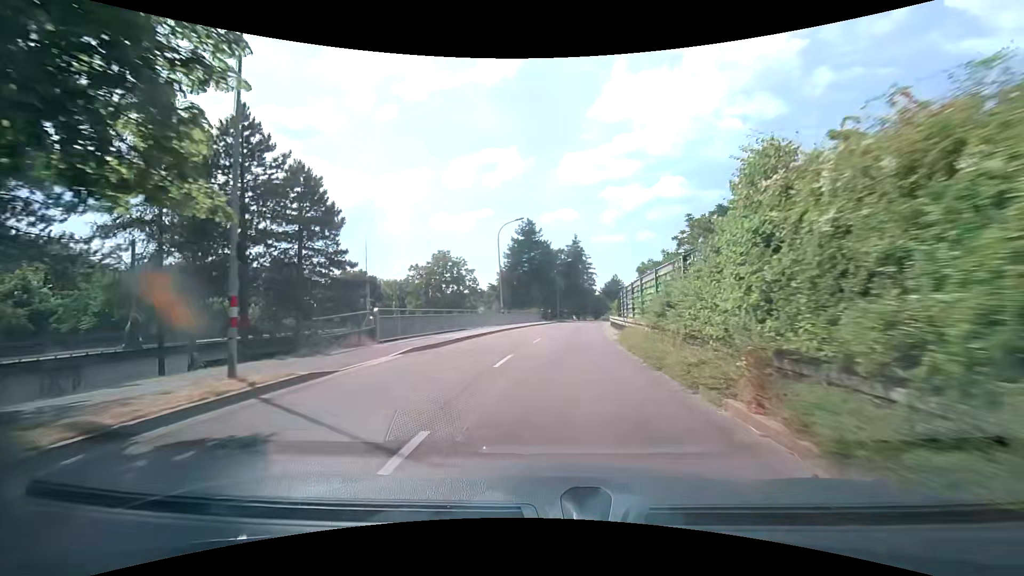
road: tertiary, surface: asphalt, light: Day
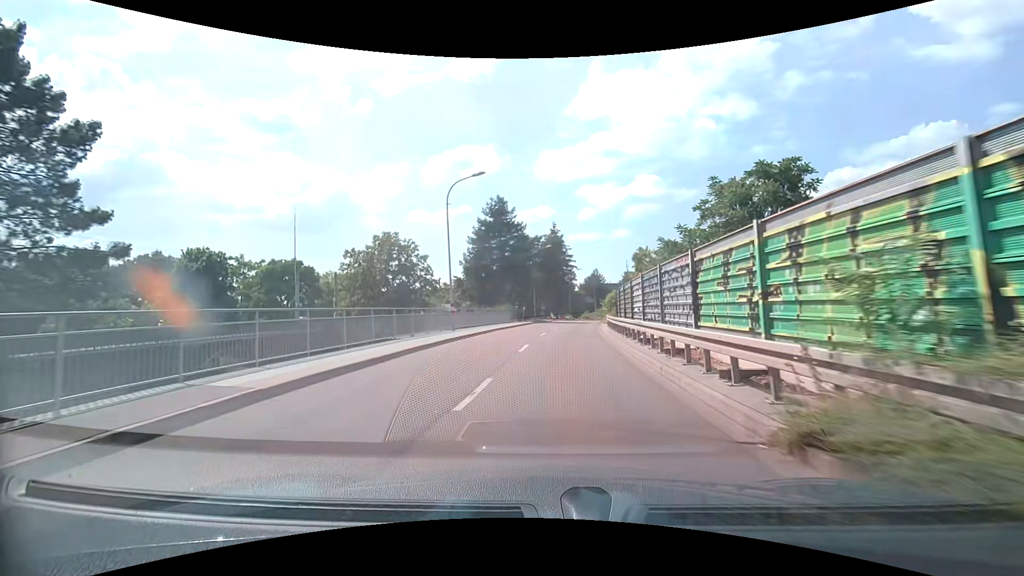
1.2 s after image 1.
(+0.1, +13.8) m; +1°
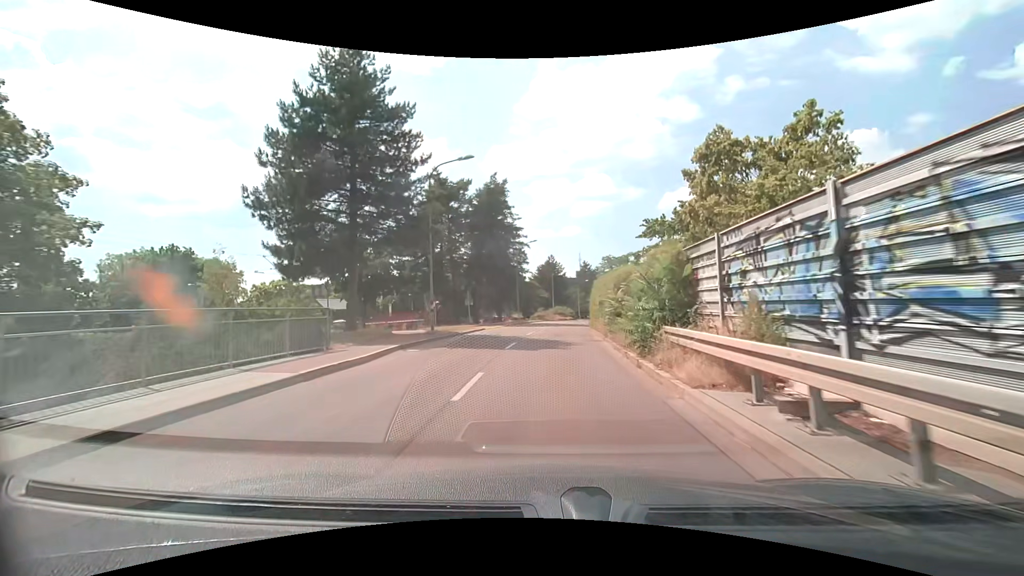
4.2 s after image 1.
(+2.0, +35.1) m; +6°
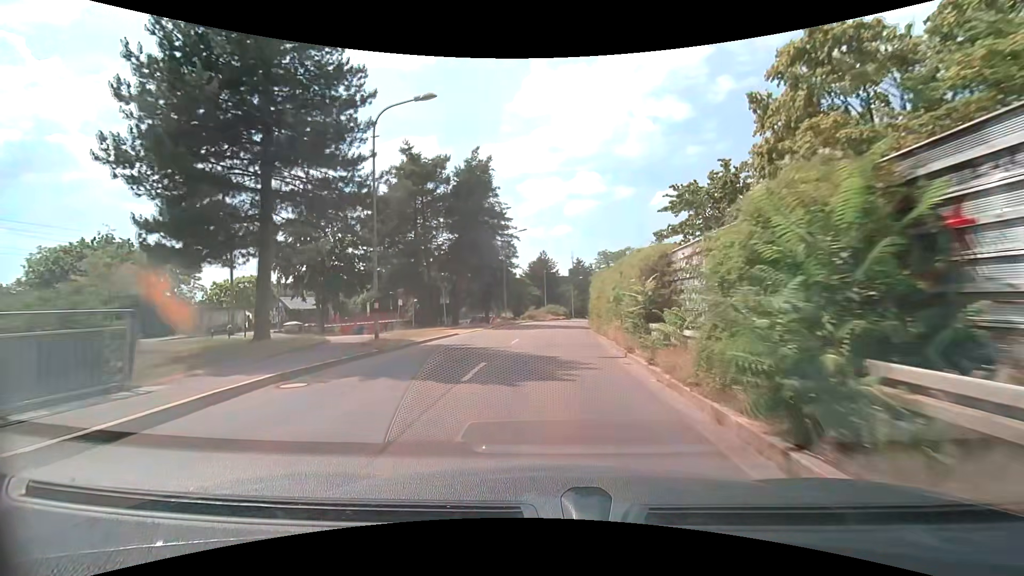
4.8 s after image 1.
(+0.1, +7.3) m; +1°
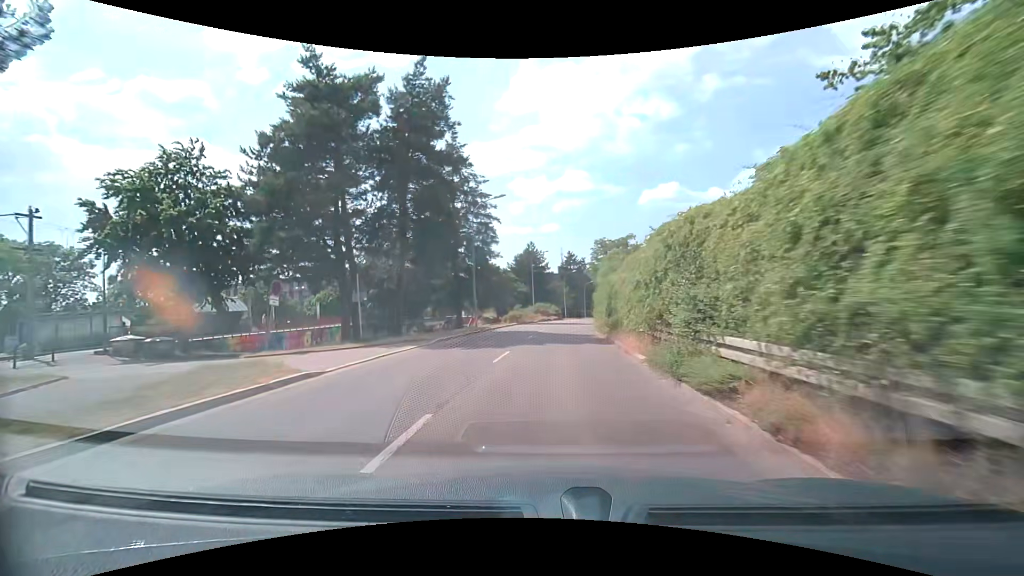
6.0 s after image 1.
(+0.2, +14.6) m; +1°
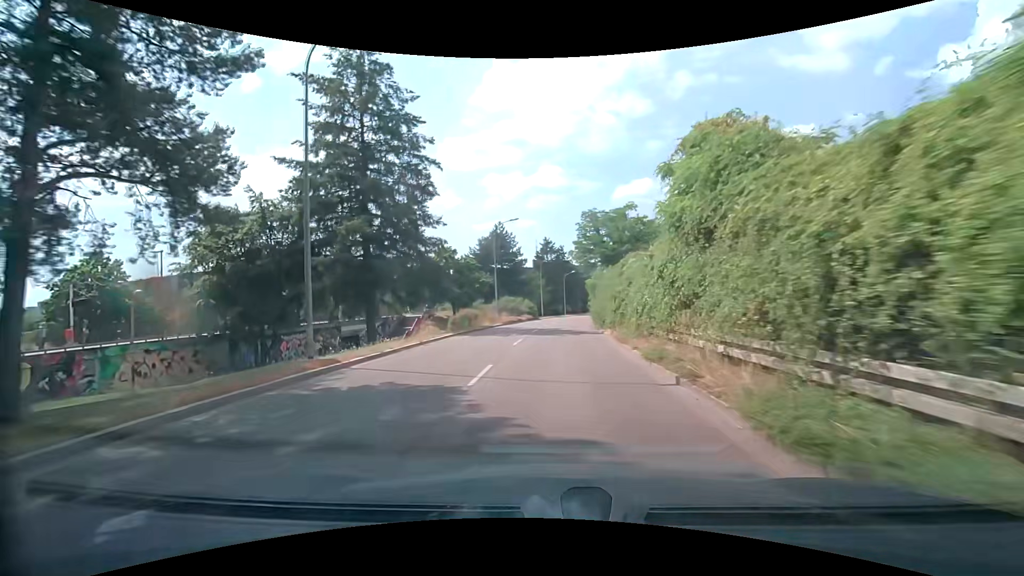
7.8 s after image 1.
(+0.7, +21.6) m; +4°
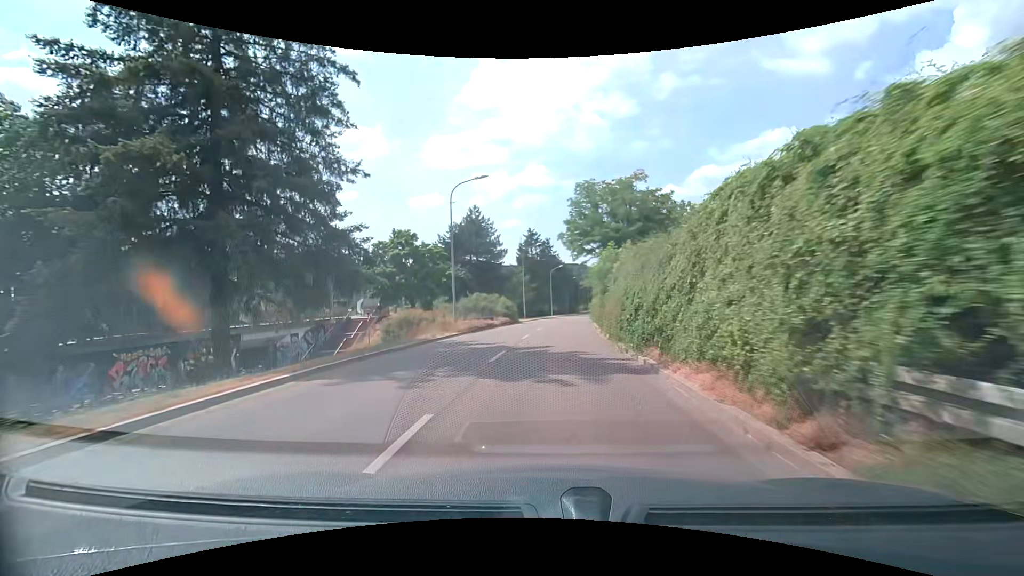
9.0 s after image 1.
(+0.1, +14.1) m; +2°
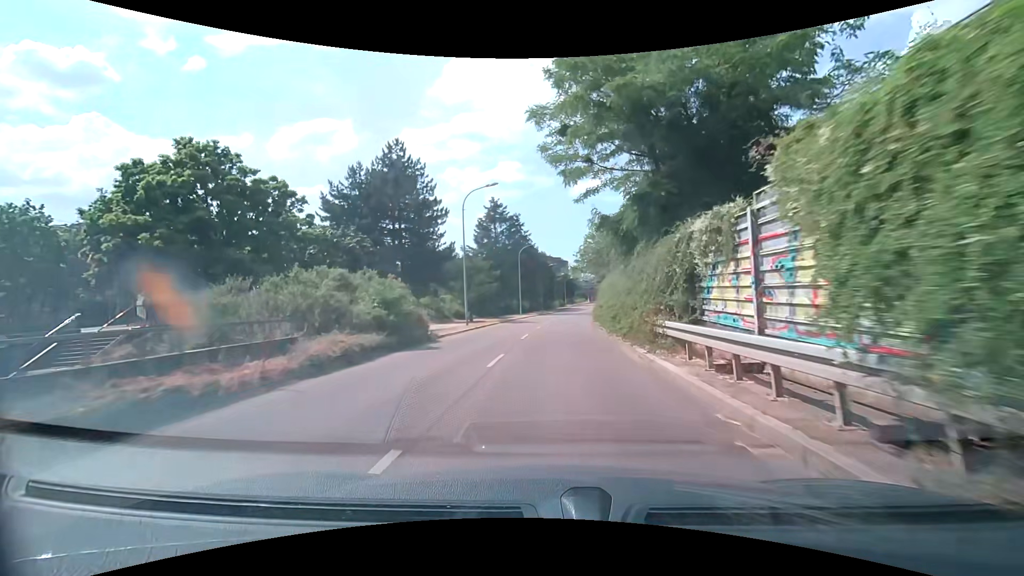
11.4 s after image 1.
(+0.6, +28.4) m; +2°
(0, +10) (+1, +20) (+1, +30) (+2, +40) (+3, +50) (+4, +60) (+5, +70) (+7, +80) (+8, +90) (+10, +99) m
